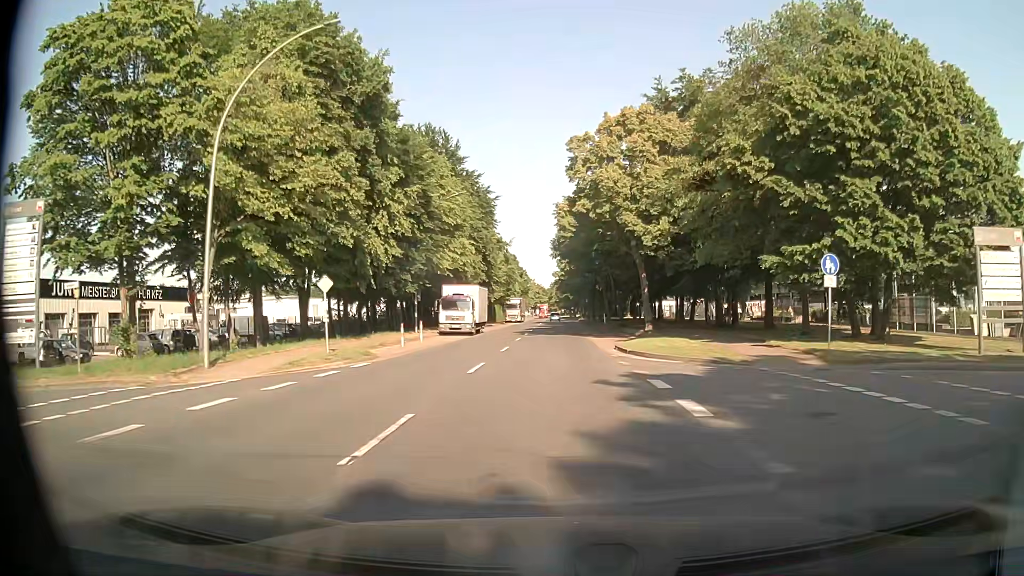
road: tertiary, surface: asphalt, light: Day
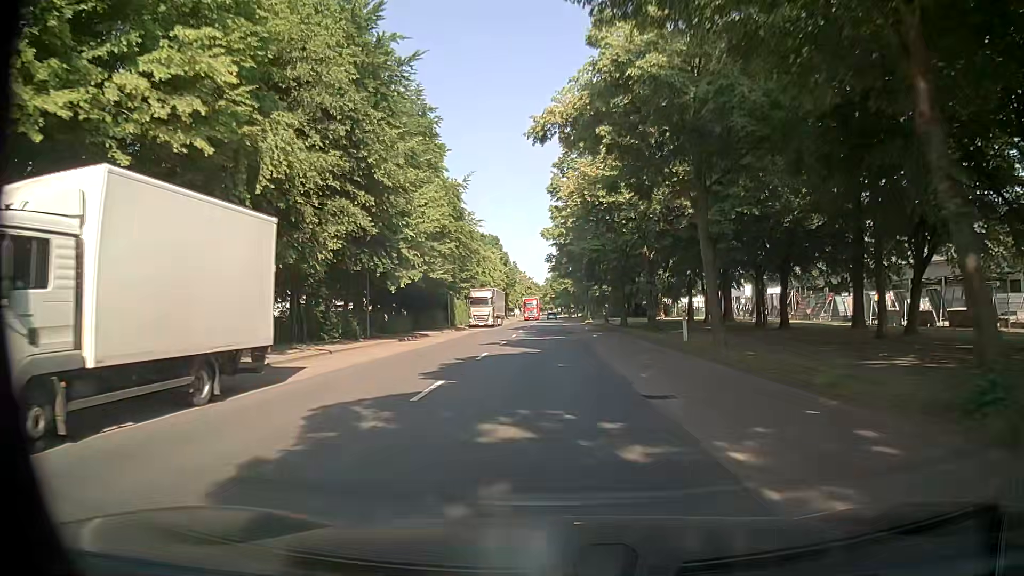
(+0.2, +40.8) m; -1°
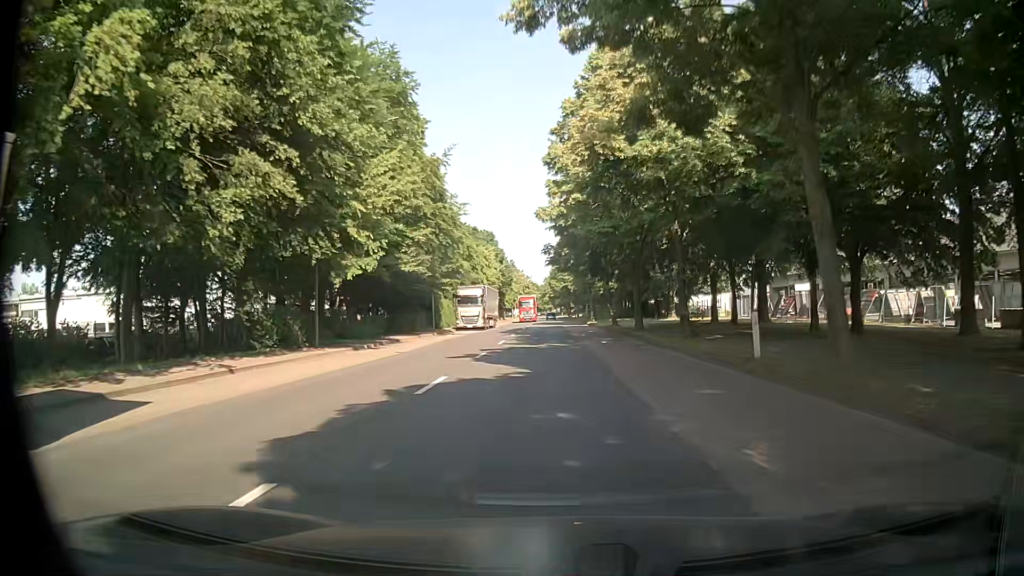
(+0.1, +8.1) m; +1°
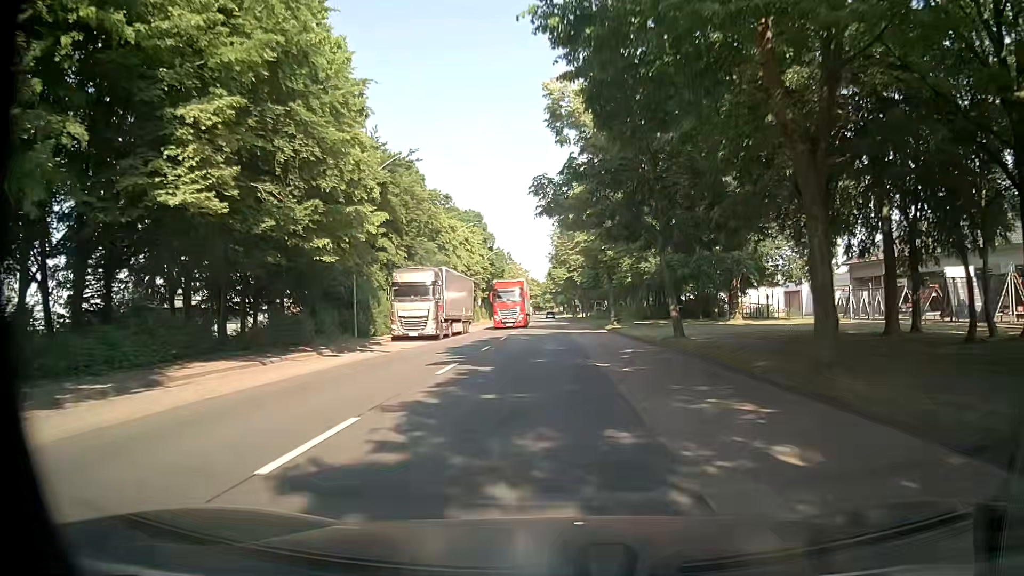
(+0.1, +23.8) m; -1°
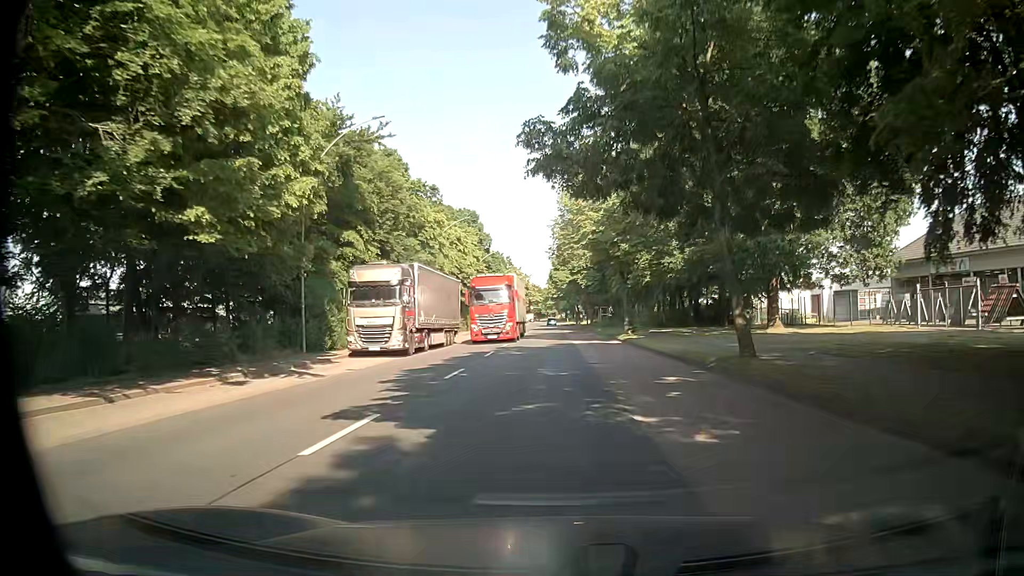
(+0.1, +7.9) m; +1°
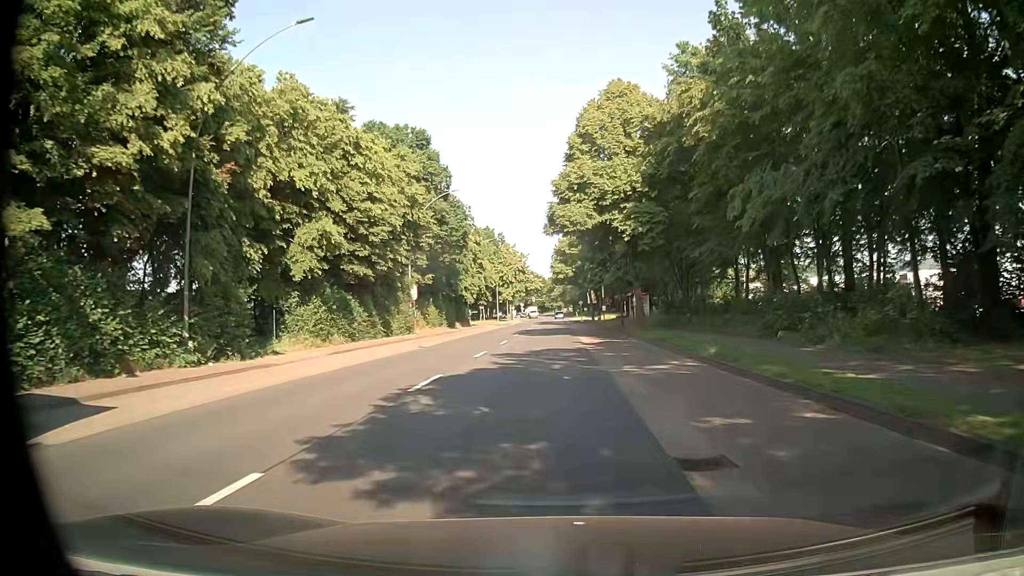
(-0.3, +40.2) m; -1°
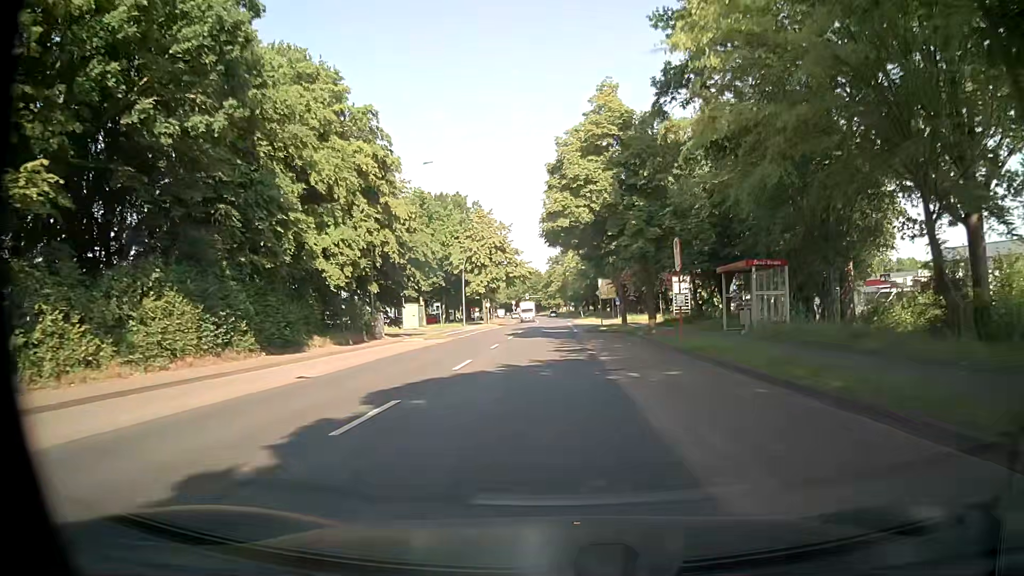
(0.0, +40.2) m; -1°
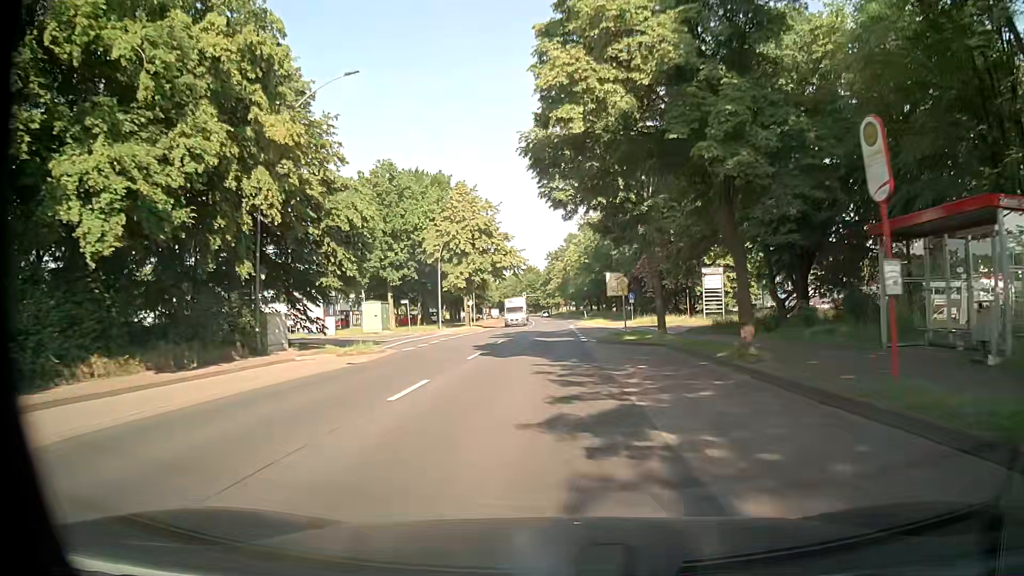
(+0.2, +15.3) m; +1°
(0, +10) (0, +20) (0, +30) (0, +40) (0, +50) (0, +60) (+1, +70) (+1, +80) (+2, +90) (+2, +100) m
